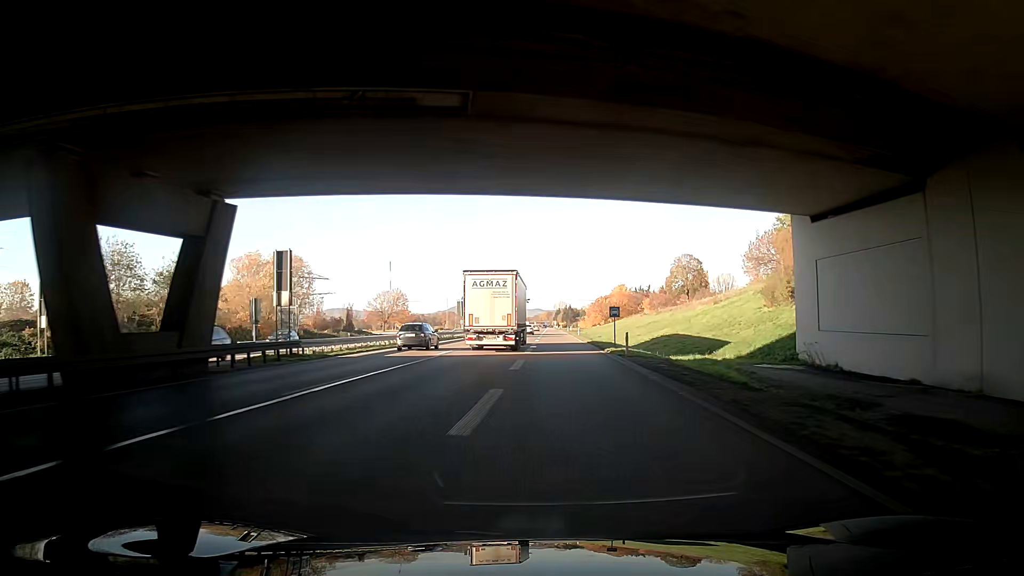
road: trunk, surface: asphalt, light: Day
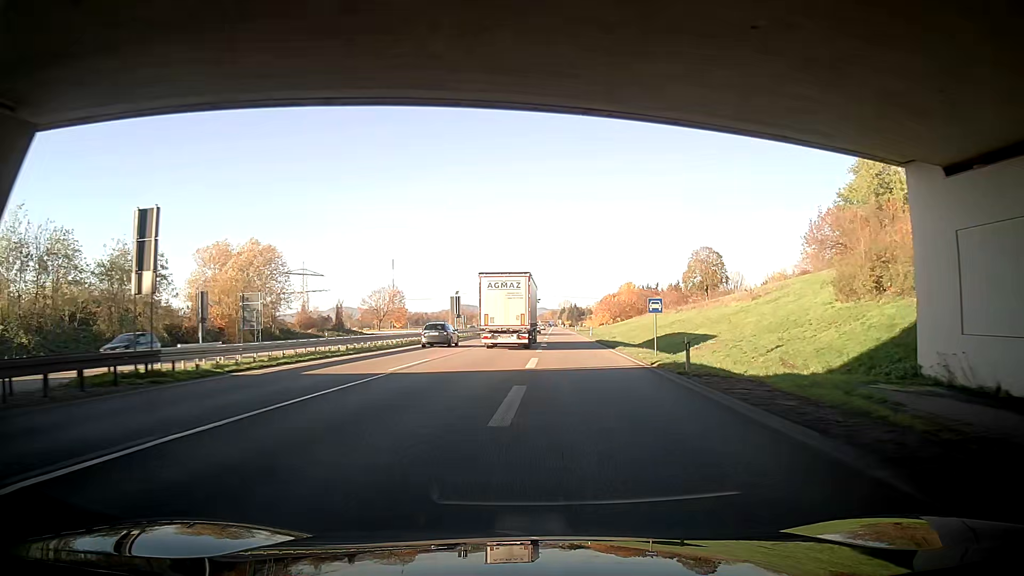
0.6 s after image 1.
(+0.1, +11.3) m; +1°
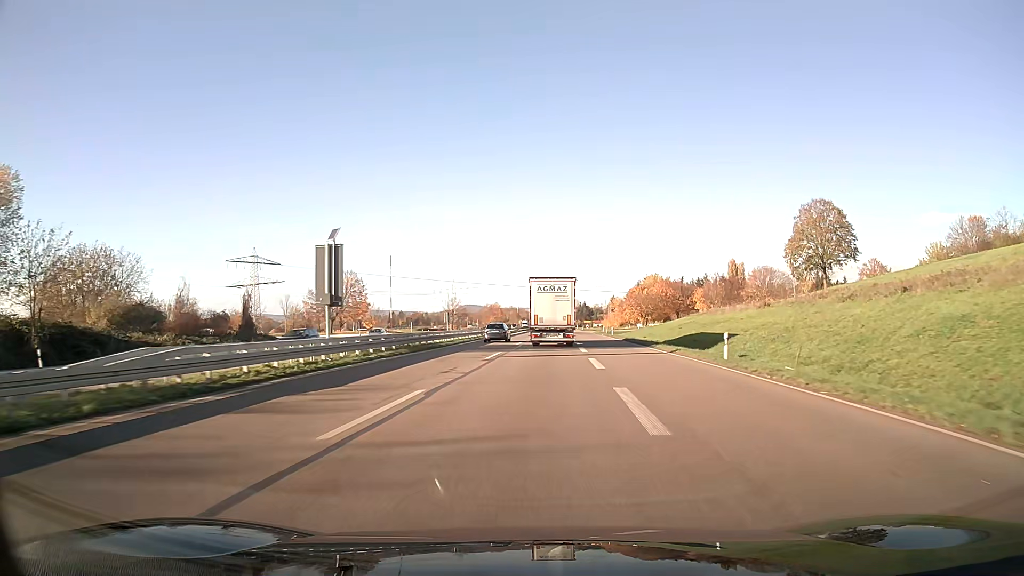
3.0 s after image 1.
(-1.2, +48.4) m; -1°
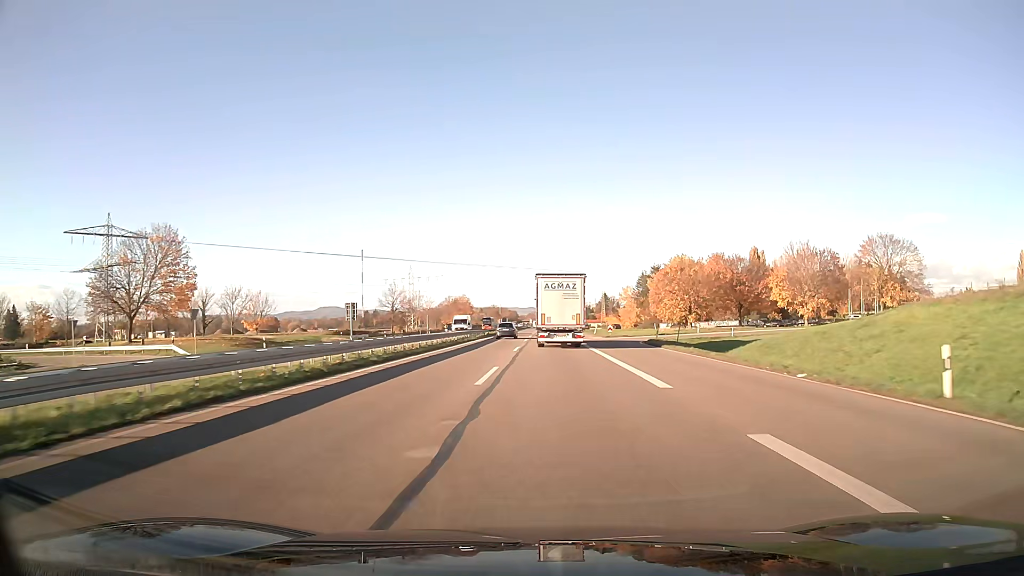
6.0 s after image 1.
(+1.1, +65.8) m; +1°
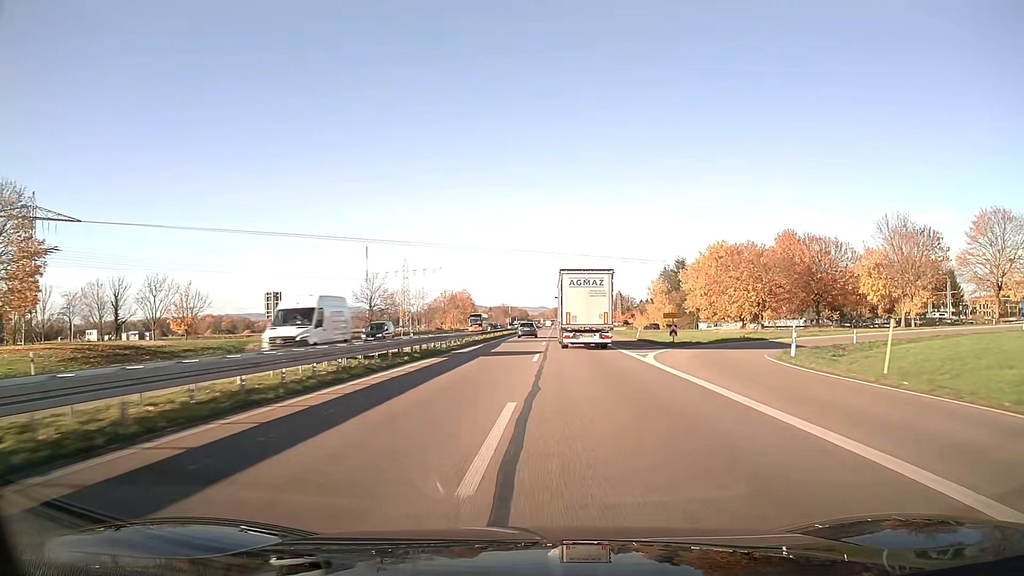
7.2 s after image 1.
(-0.2, +27.6) m; -1°
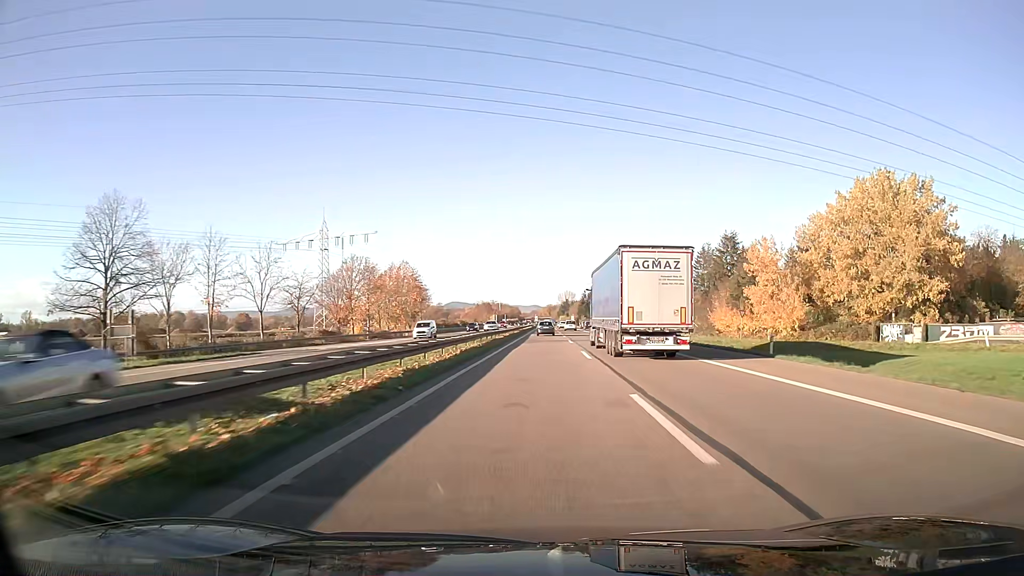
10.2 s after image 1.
(+0.3, +71.9) m; +1°
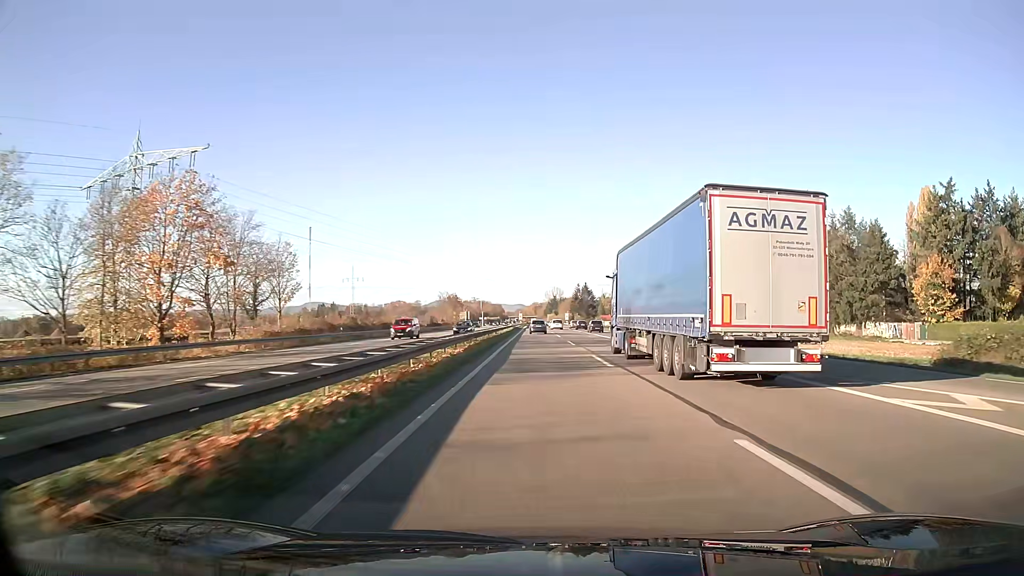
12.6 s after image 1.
(+0.6, +59.5) m; +1°
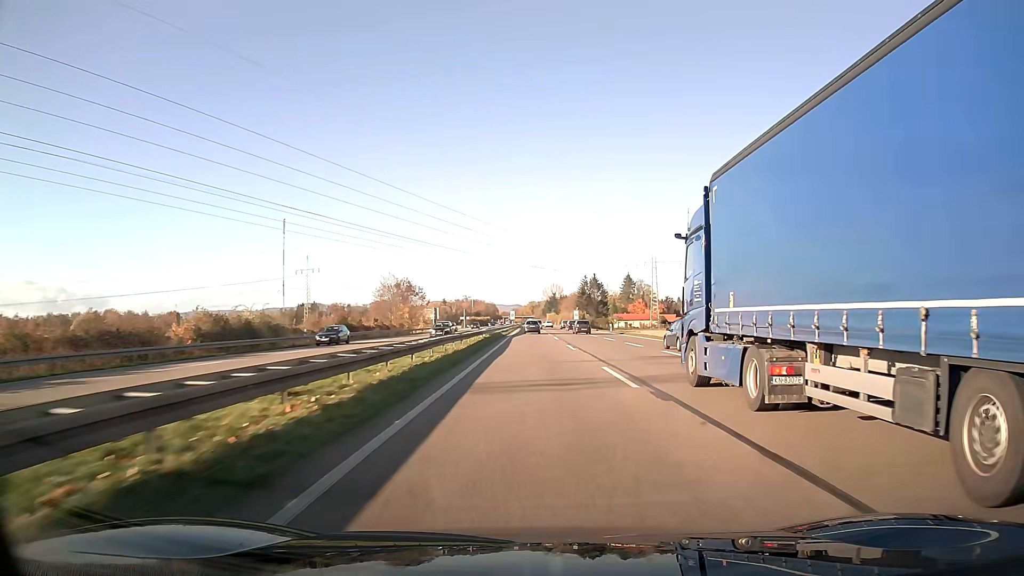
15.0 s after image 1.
(+0.2, +60.7) m; 0°
(0, +10) (0, +20) (0, +30) (0, +40) (0, +50) (0, +60) (0, +70) (0, +80) (0, +90) (0, +100) m
